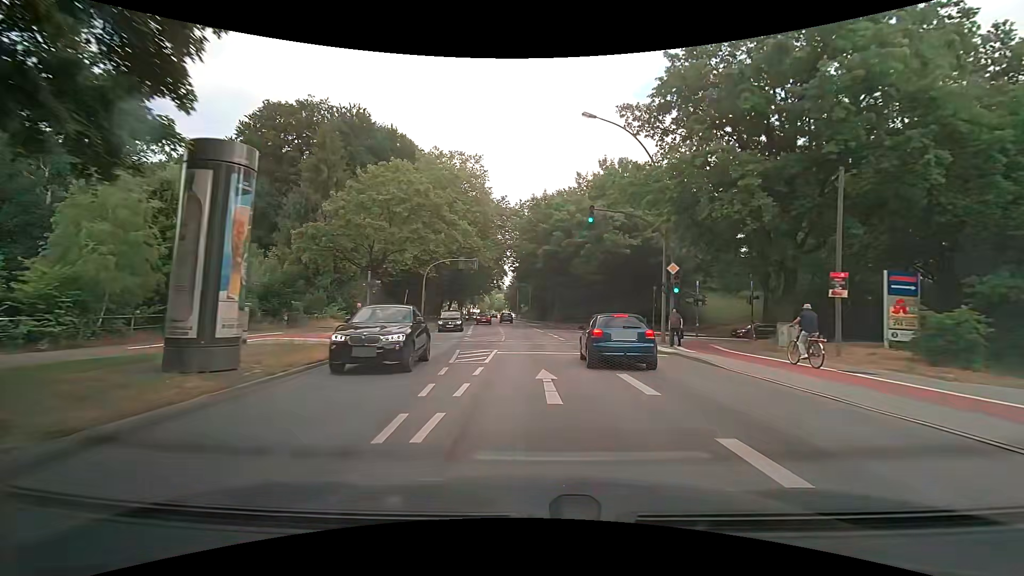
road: secondary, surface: asphalt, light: Day
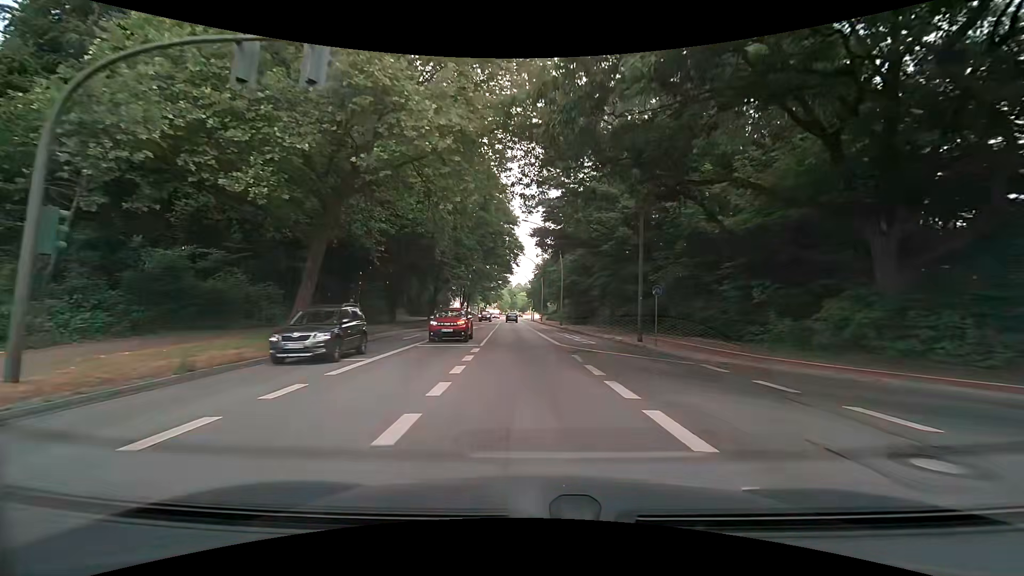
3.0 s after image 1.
(-0.9, +37.7) m; -3°
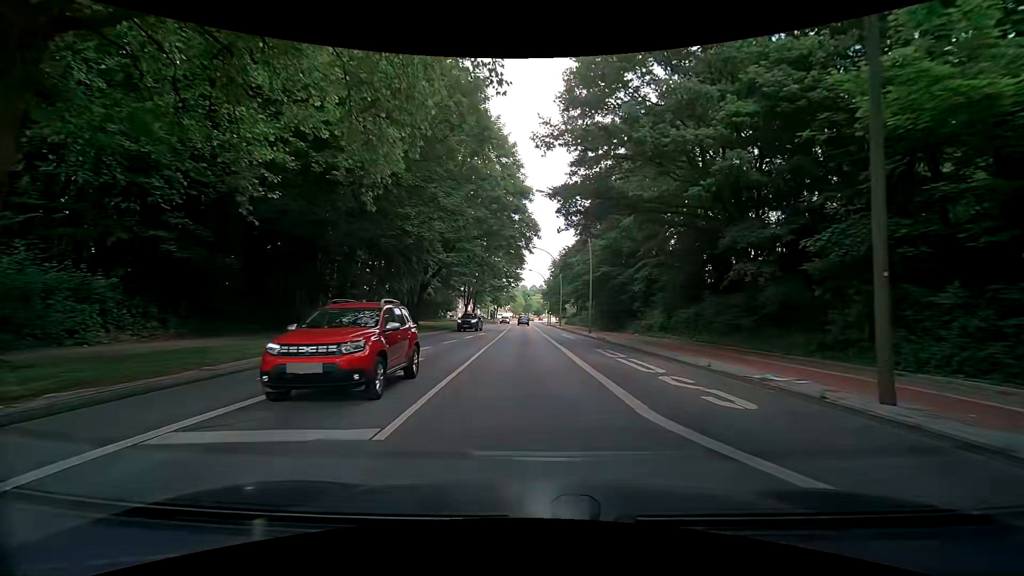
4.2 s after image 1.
(-0.3, +15.2) m; -2°
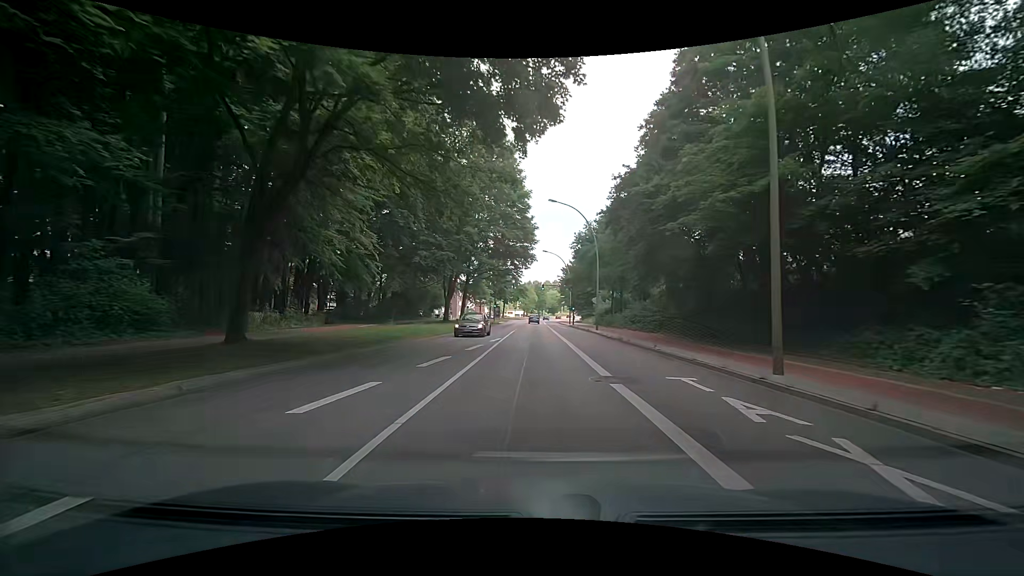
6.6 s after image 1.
(-0.4, +30.5) m; -1°
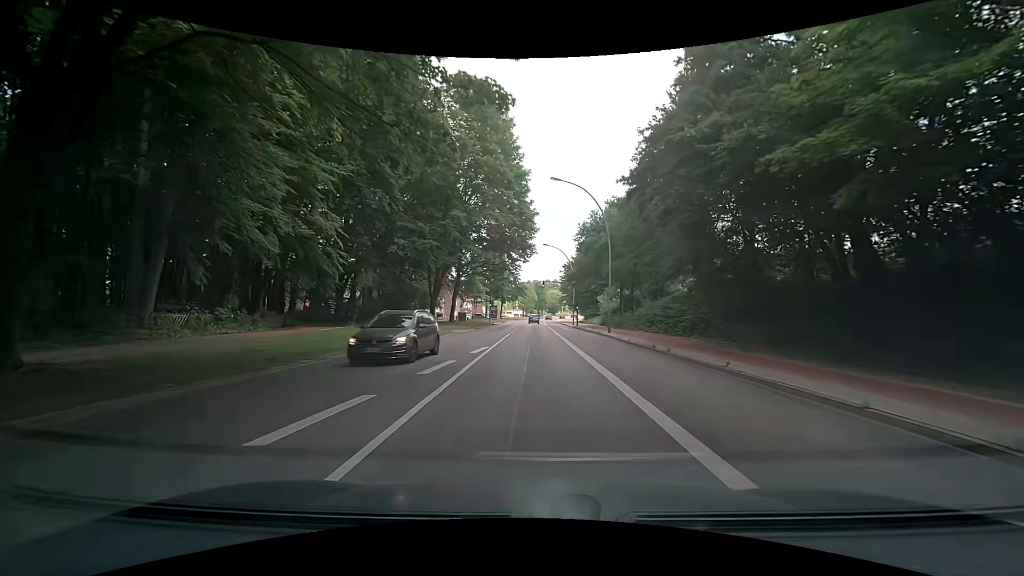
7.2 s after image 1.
(0.0, +7.7) m; -1°
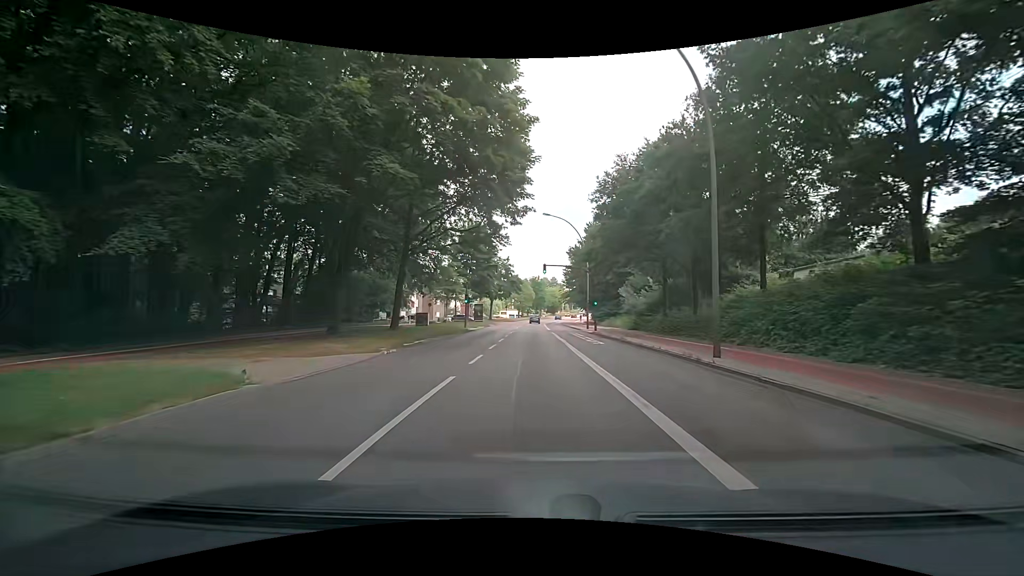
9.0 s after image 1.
(+0.5, +23.0) m; +2°
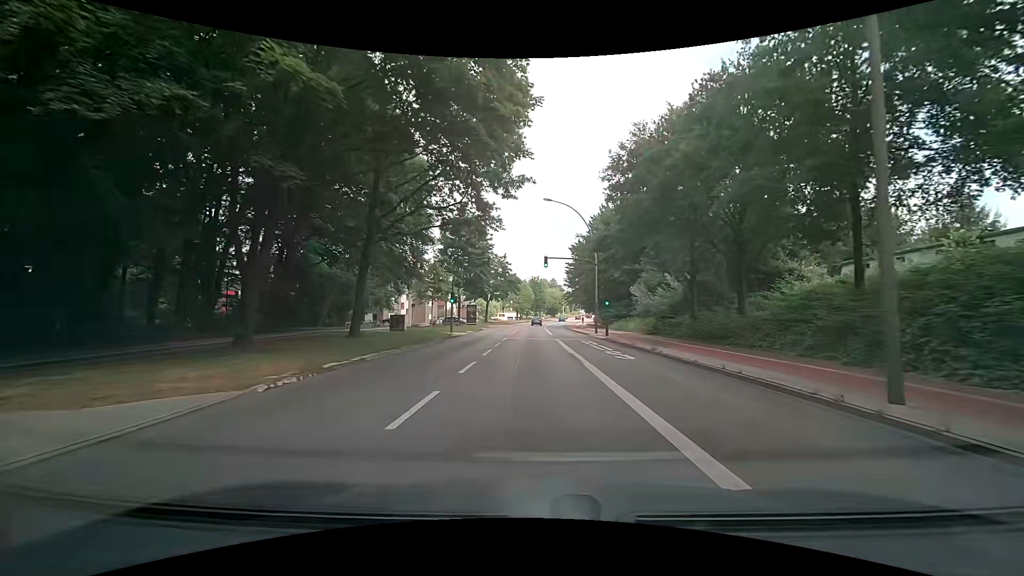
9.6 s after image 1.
(-0.1, +7.7) m; -1°
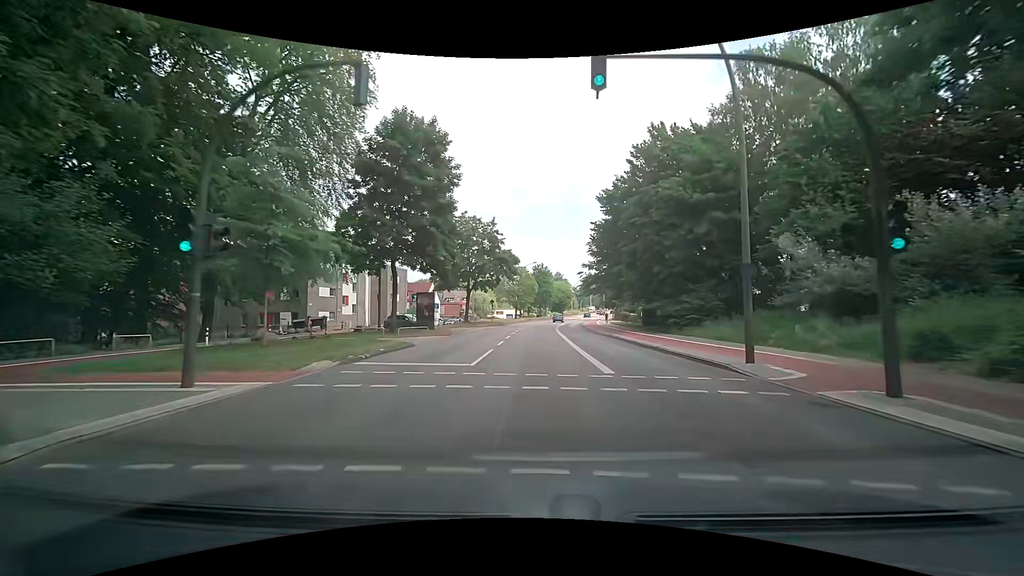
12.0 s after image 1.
(0.0, +30.9) m; 0°
(0, +10) (0, +20) (0, +30) (+1, +40) (+1, +50) (+1, +60) (+2, +70) (+3, +80) (+4, +90) (+5, +100) m
